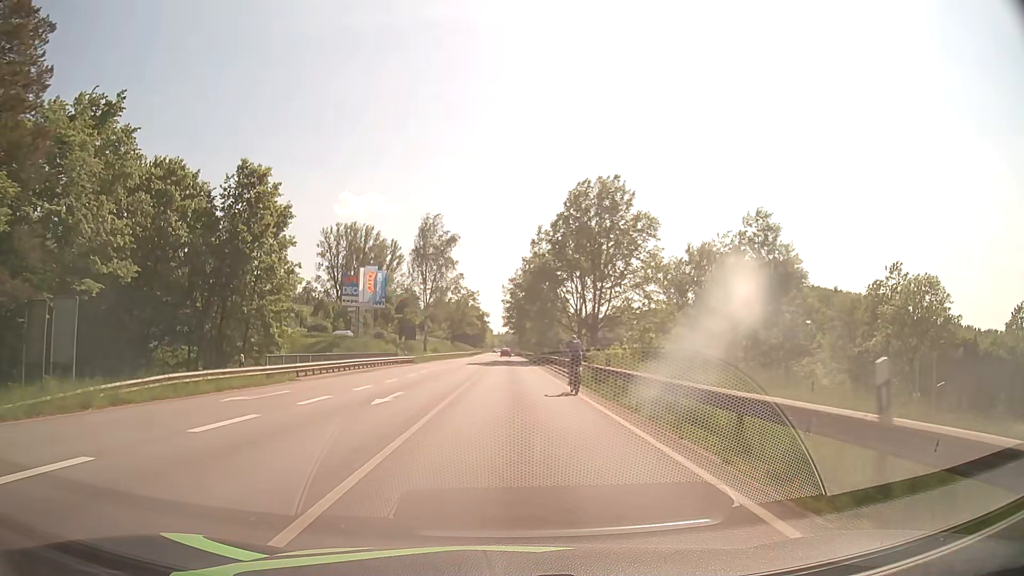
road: primary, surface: asphalt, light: Day
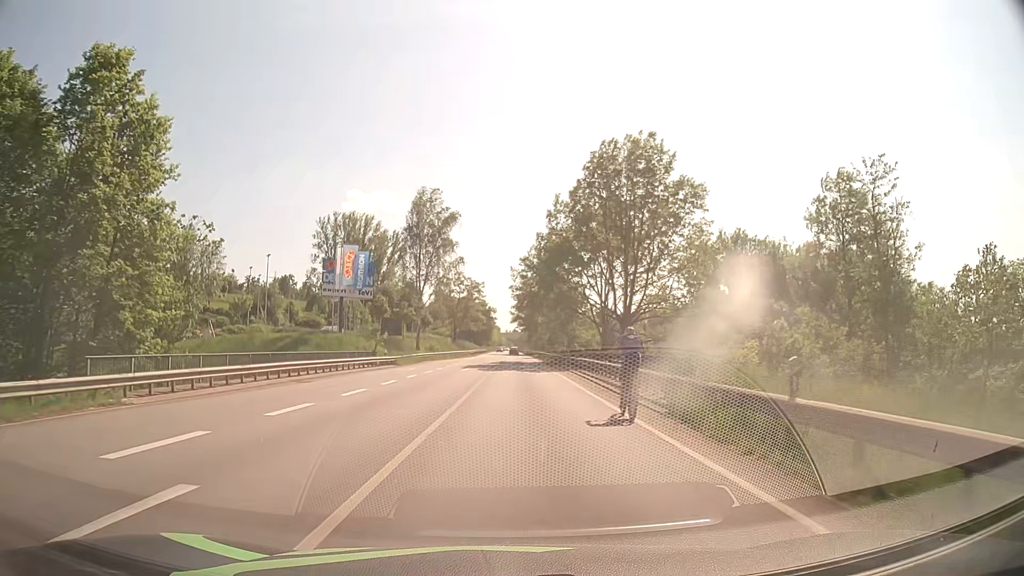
(-0.1, +15.2) m; -1°
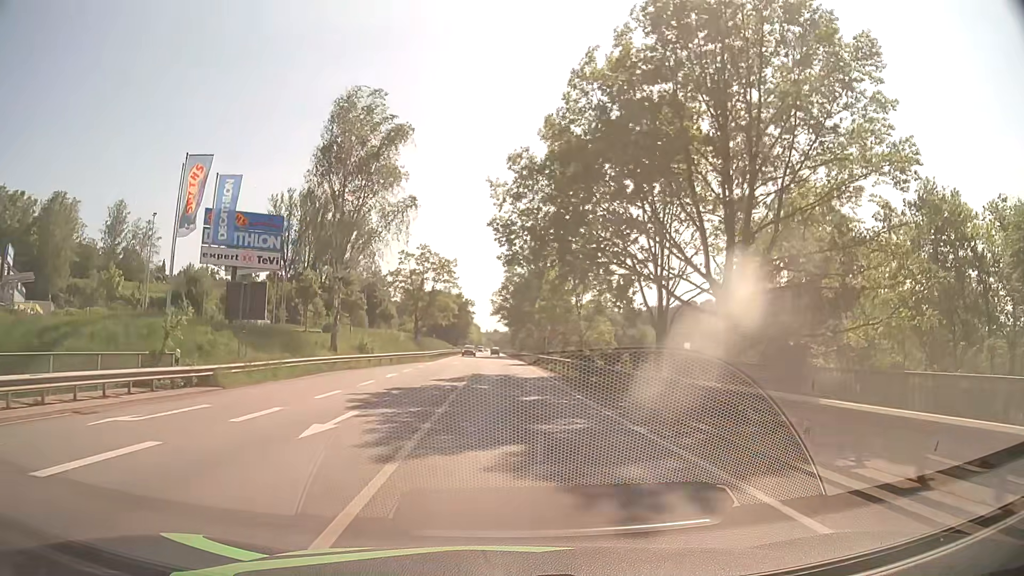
(0.0, +31.6) m; +1°
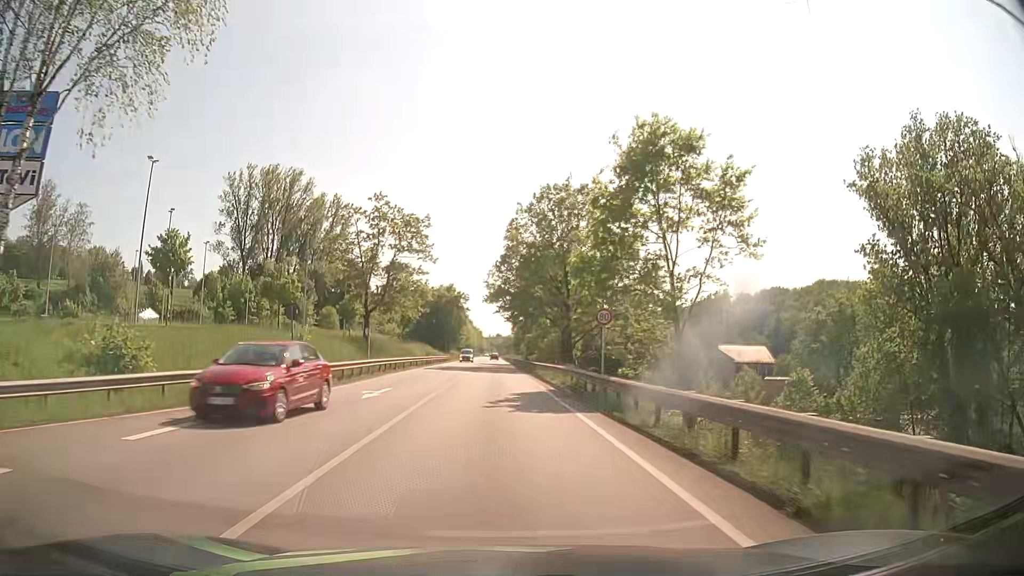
(+0.2, +33.0) m; 0°
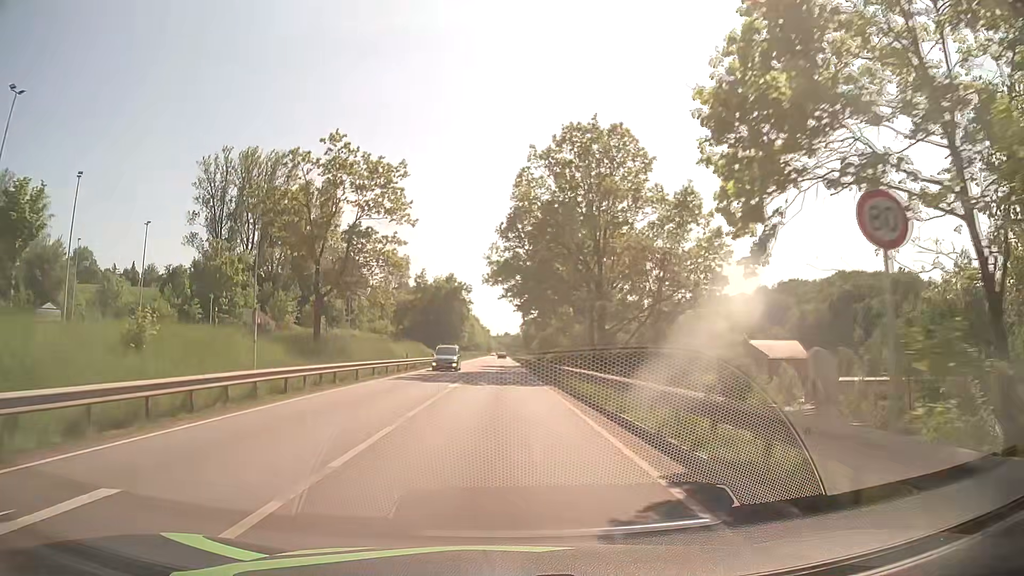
(-0.2, +17.6) m; -1°
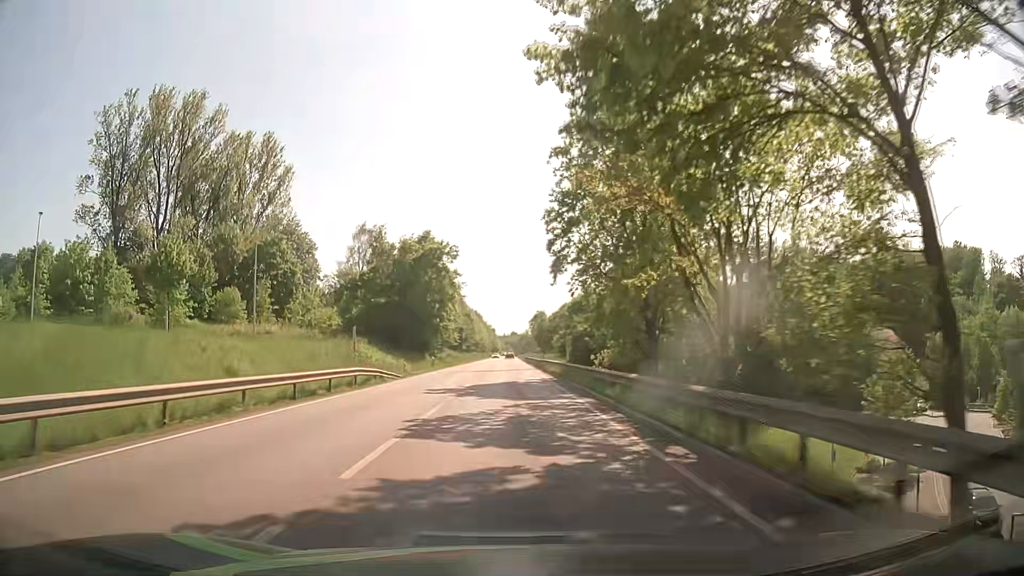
(-0.4, +43.2) m; -1°
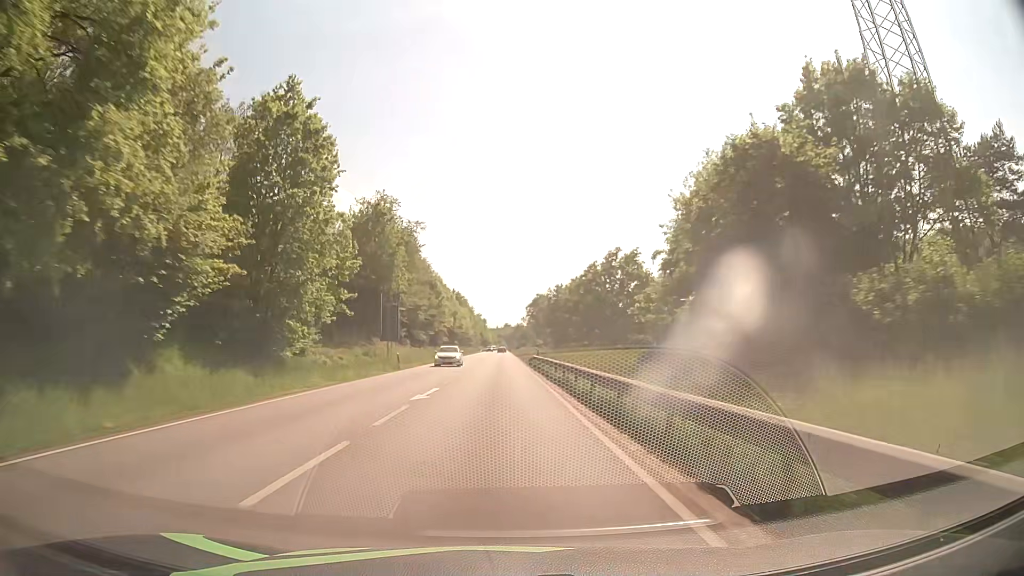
(+0.8, +62.0) m; +1°
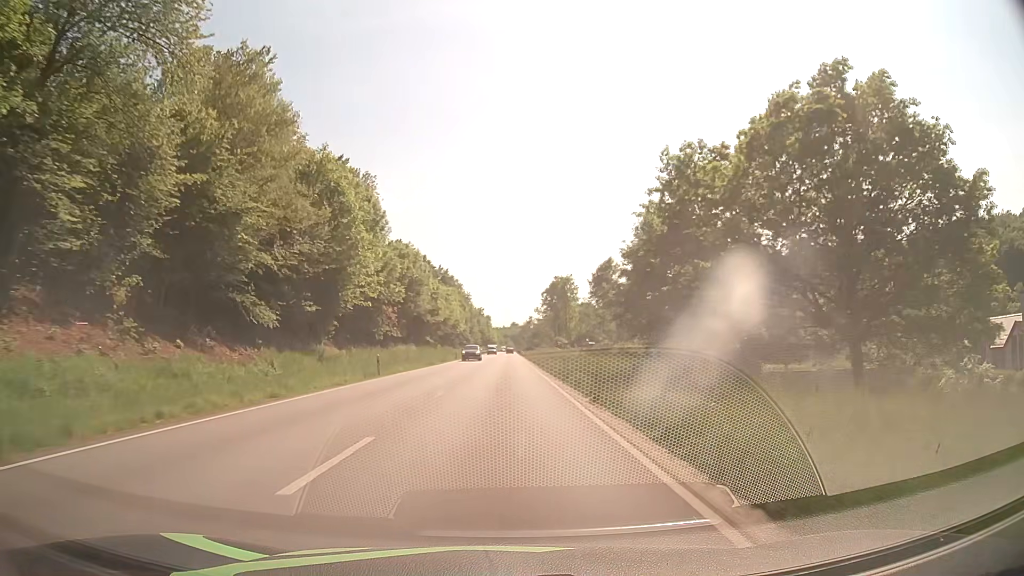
(-0.6, +61.3) m; -1°
(0, +10) (0, +20) (0, +30) (0, +40) (0, +50) (0, +60) (0, +70) (0, +80) (0, +90) (0, +100) m
